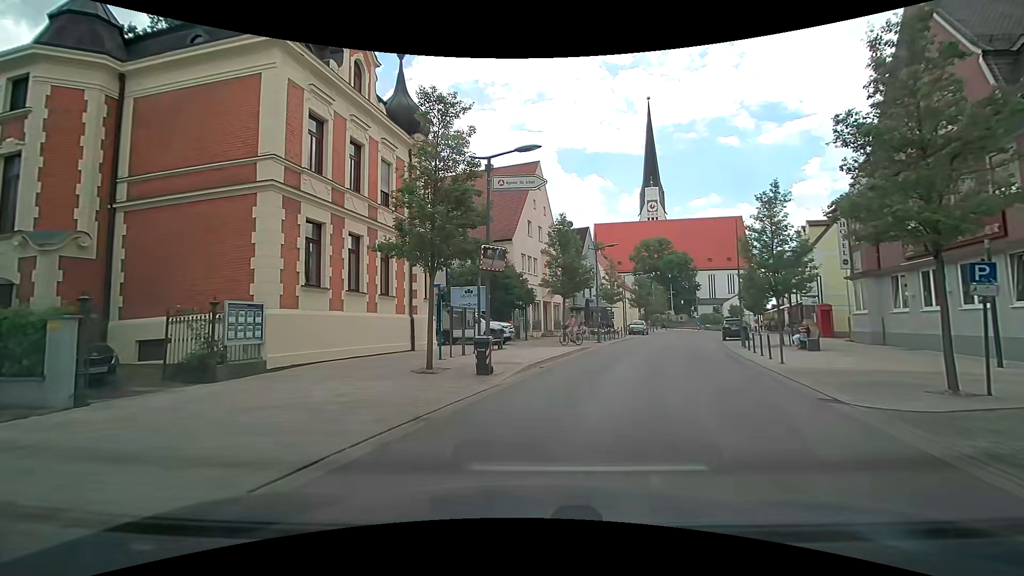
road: tertiary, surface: asphalt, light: Day
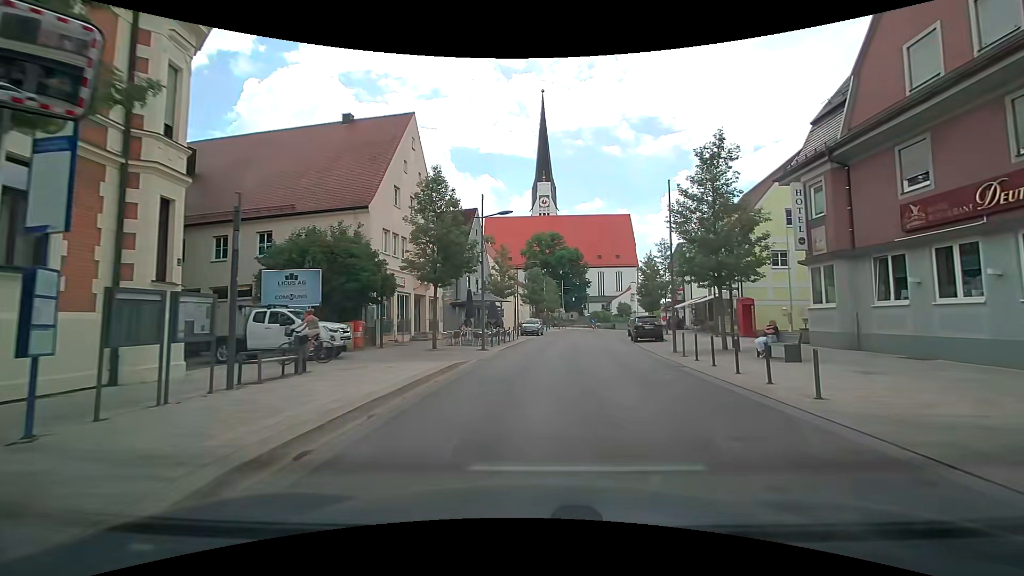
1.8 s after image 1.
(+1.1, +9.8) m; +13°
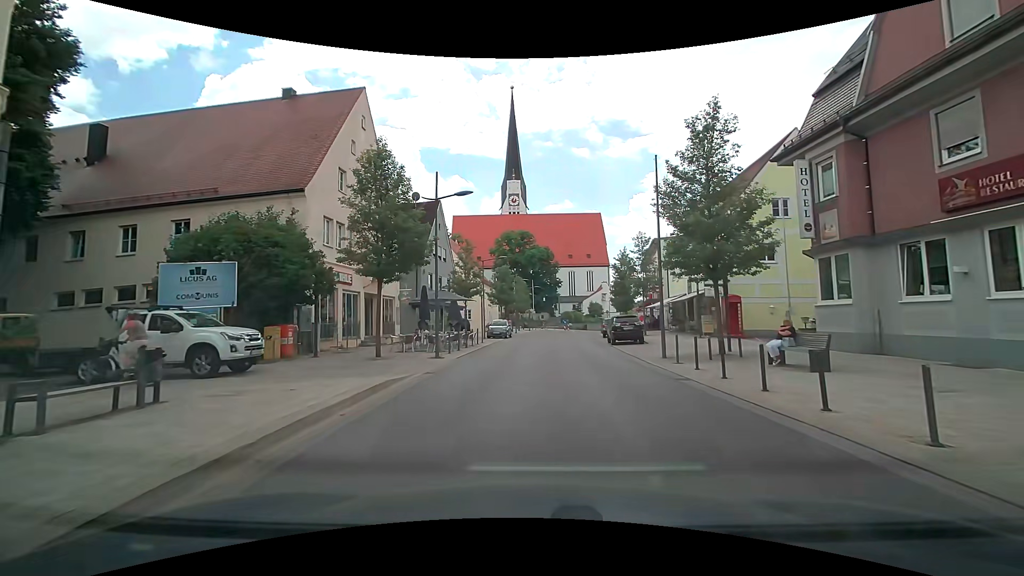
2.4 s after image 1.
(+0.1, +3.6) m; +4°
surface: paving_stones
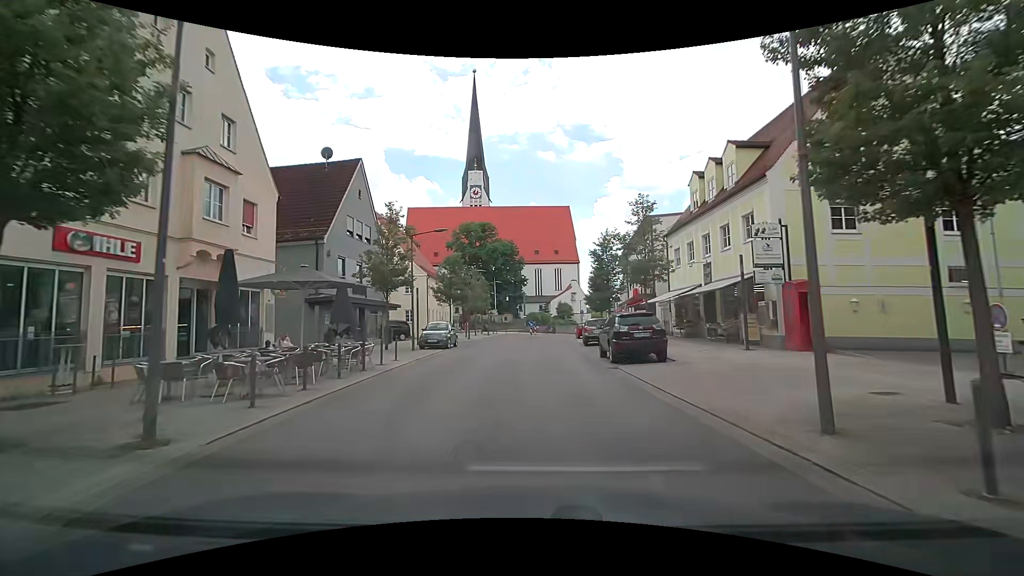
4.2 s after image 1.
(+0.2, +12.2) m; +3°
